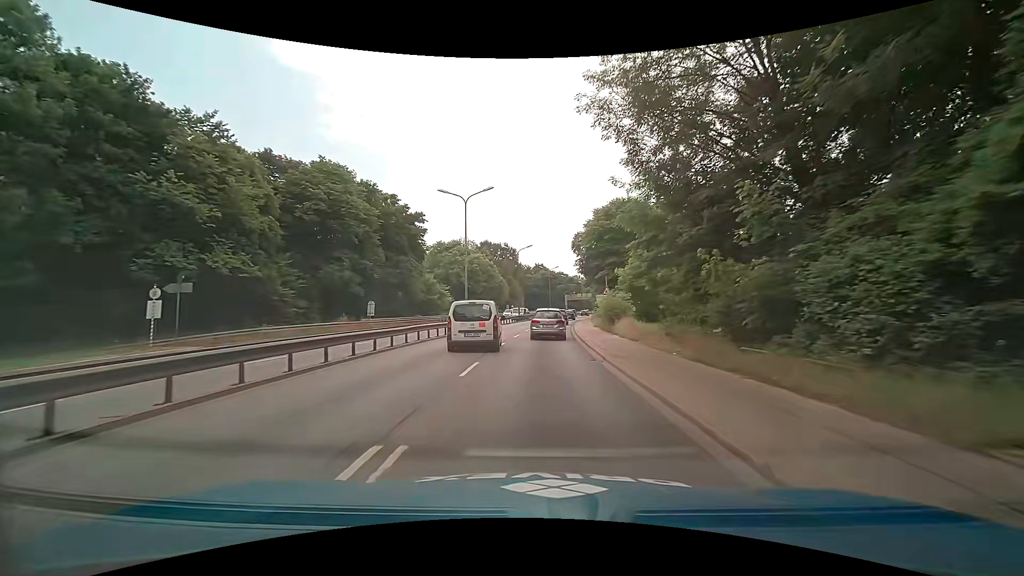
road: trunk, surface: asphalt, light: Day
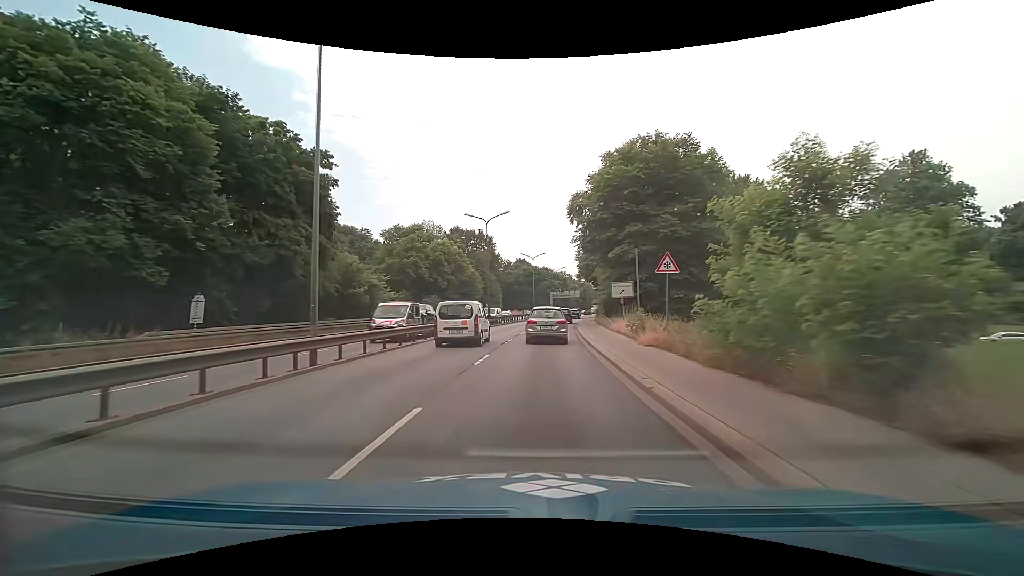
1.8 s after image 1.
(+0.5, +23.0) m; +2°
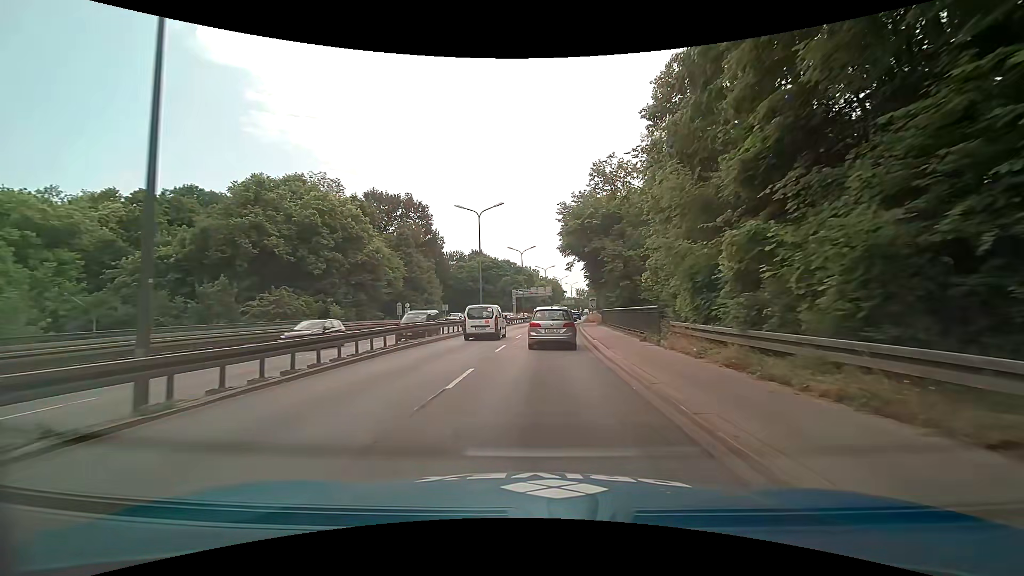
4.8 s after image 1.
(+1.4, +37.4) m; +5°
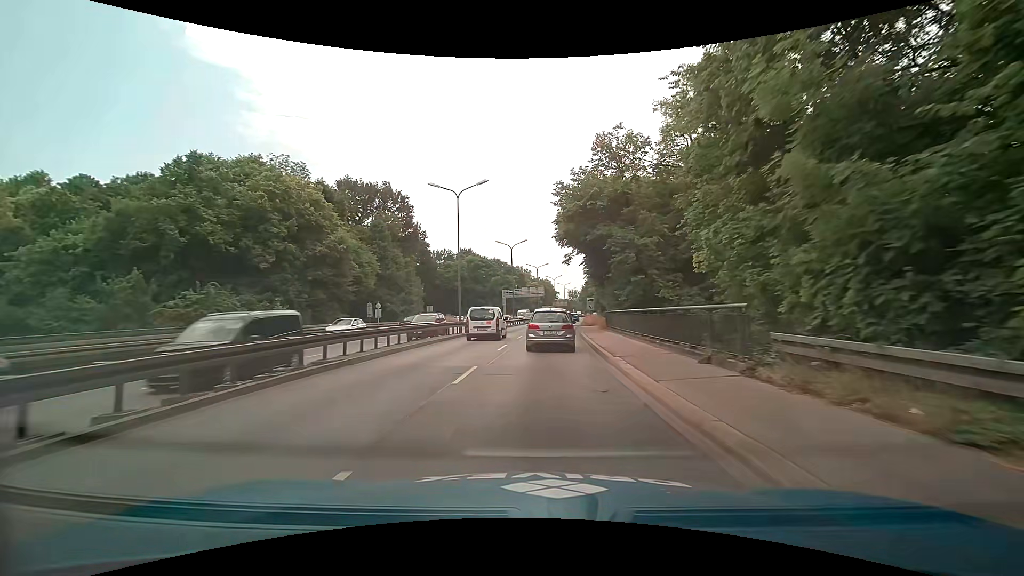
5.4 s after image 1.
(0.0, +7.6) m; 0°
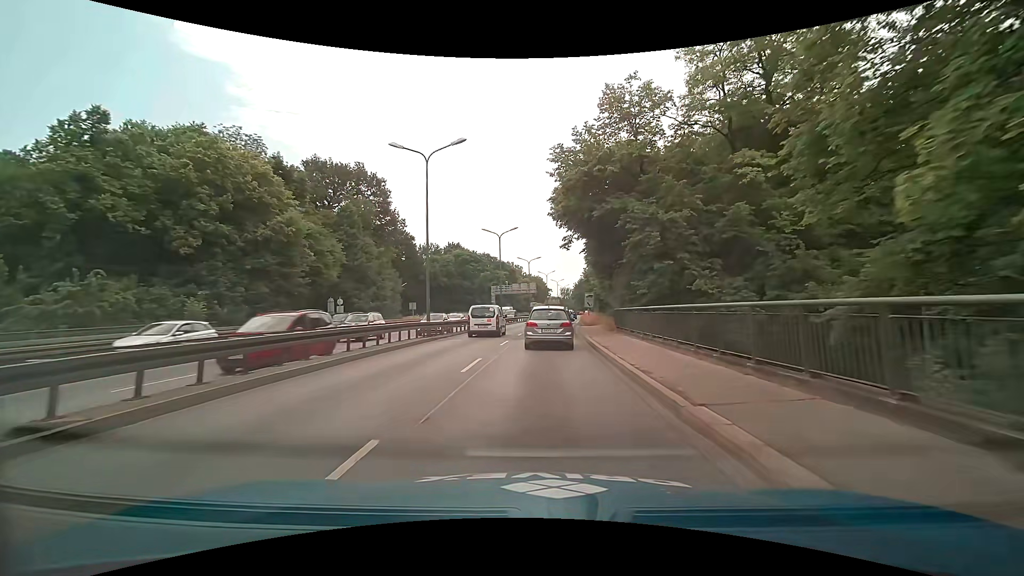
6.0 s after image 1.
(+0.1, +7.6) m; +1°
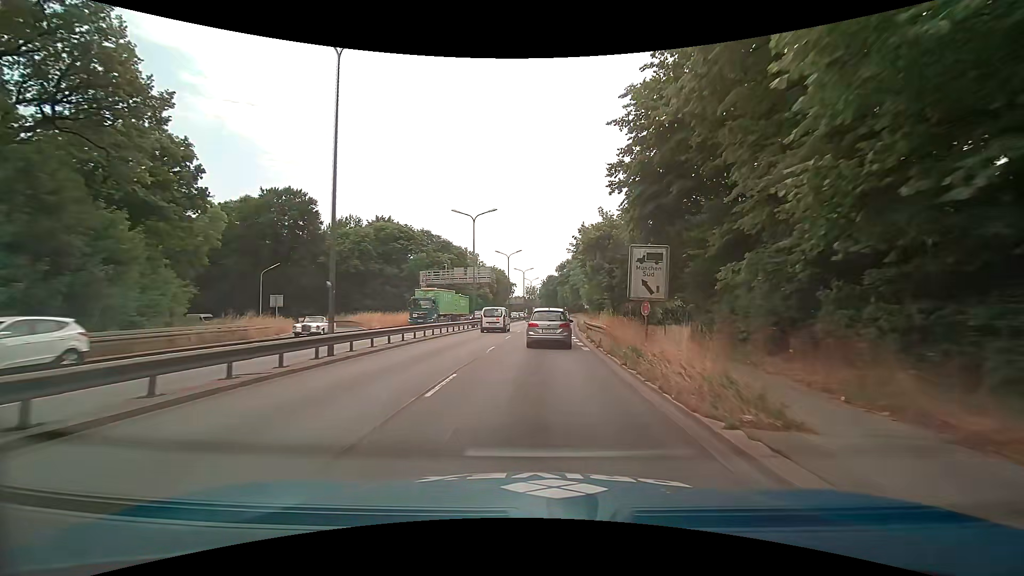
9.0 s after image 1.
(+1.7, +39.2) m; +4°
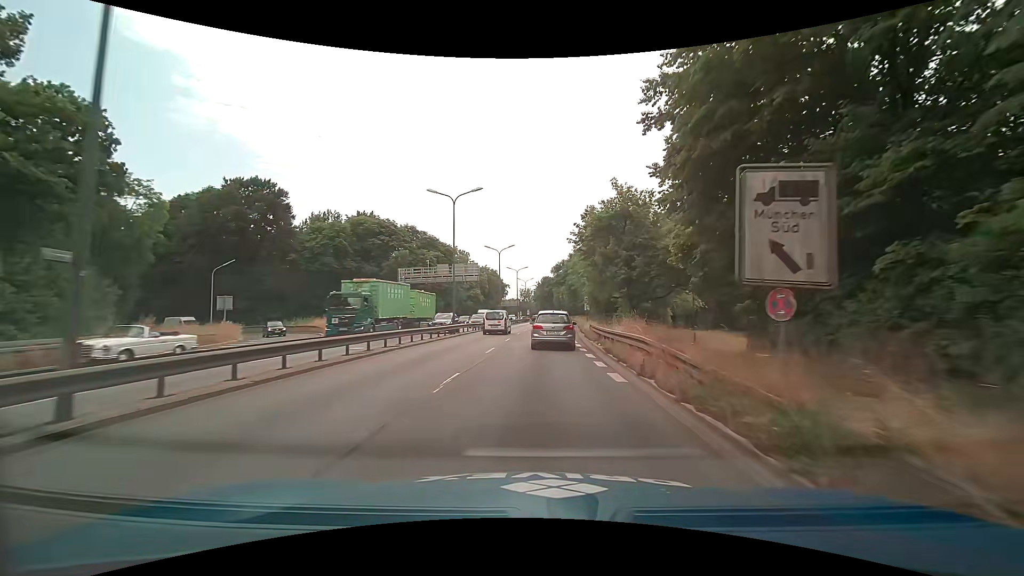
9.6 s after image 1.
(0.0, +8.4) m; 0°
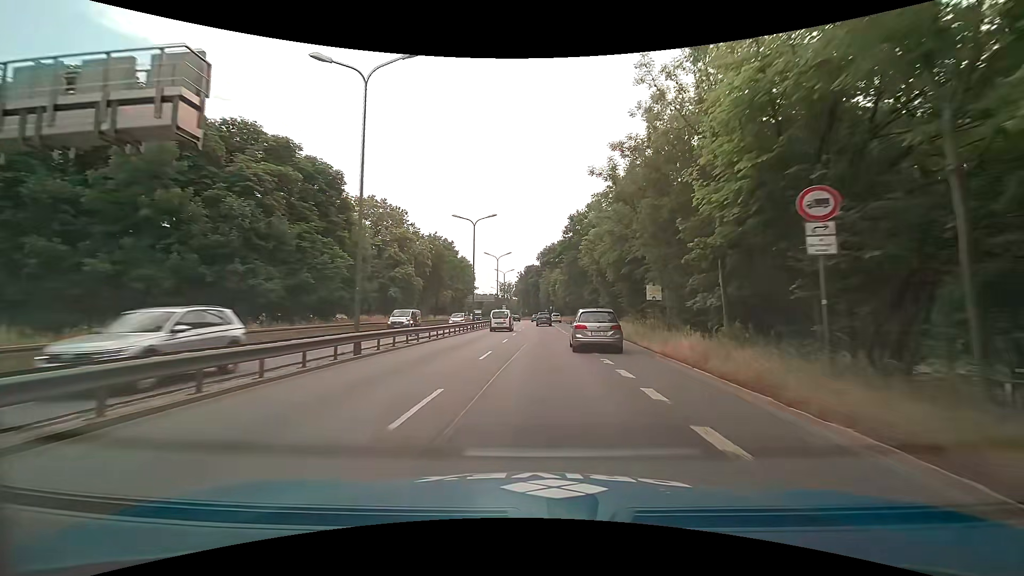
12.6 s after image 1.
(+1.2, +48.4) m; +3°
(0, +10) (0, +20) (0, +30) (0, +40) (0, +50) (0, +60) (0, +70) (0, +80) (0, +90) (-1, +100) m
